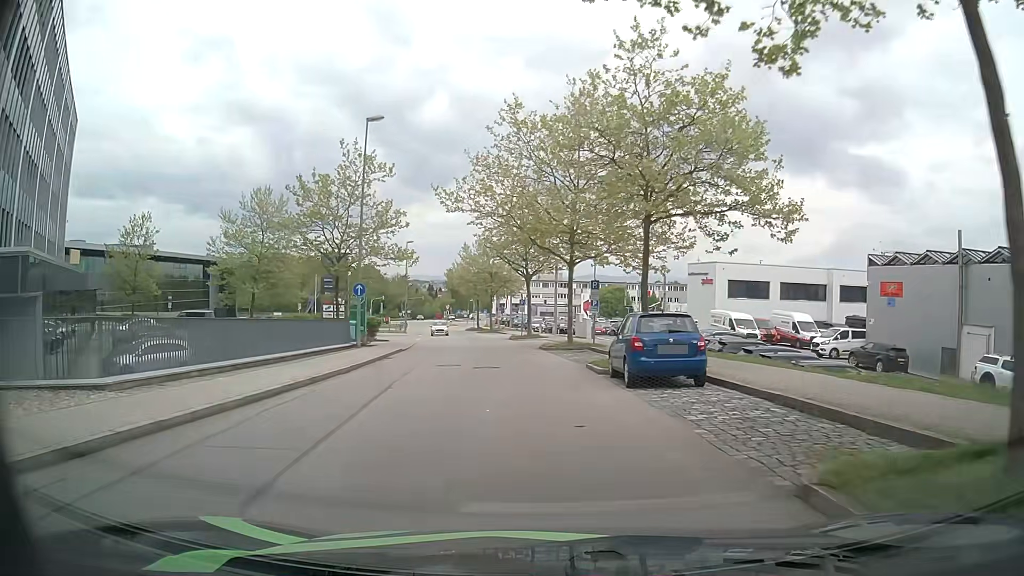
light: Day
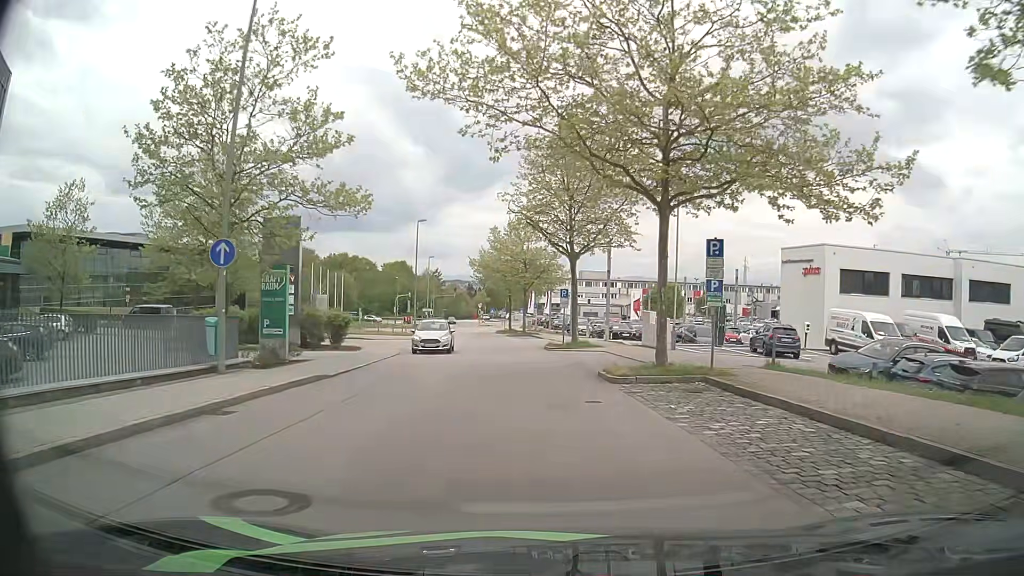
(-0.3, +16.2) m; -3°
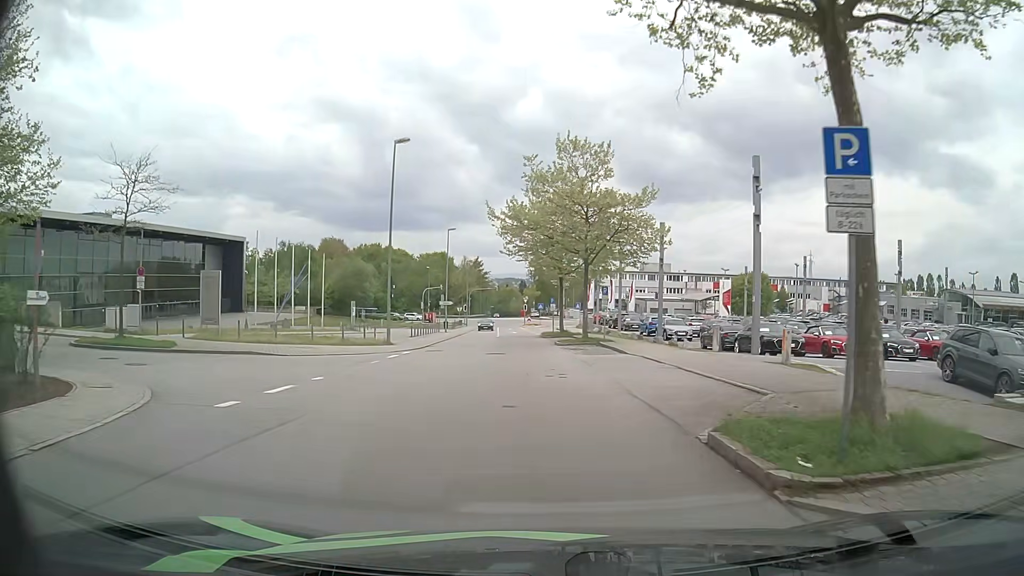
(-0.9, +26.5) m; -4°
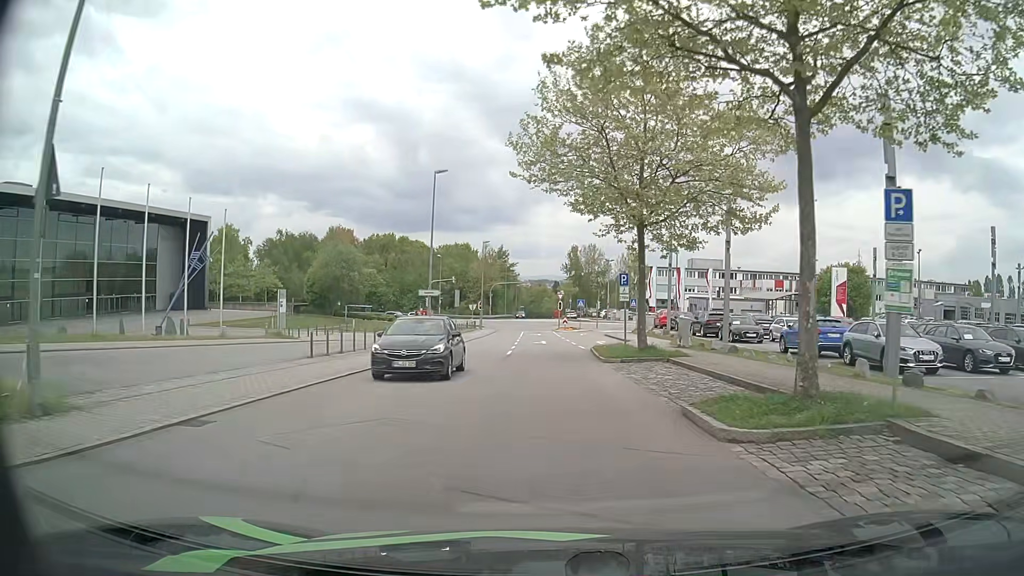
(-1.0, +26.4) m; -4°
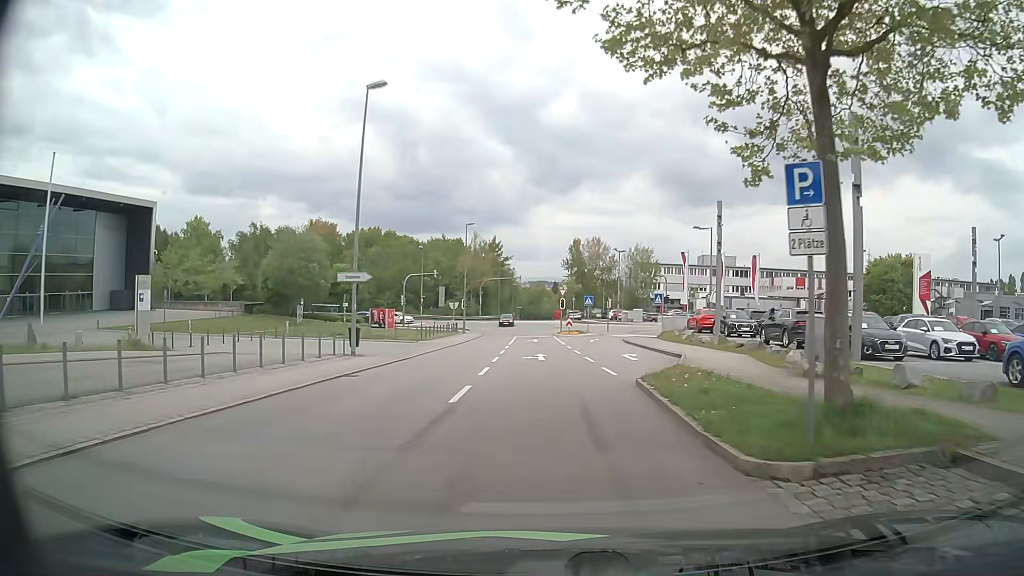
(+0.2, +15.6) m; +1°
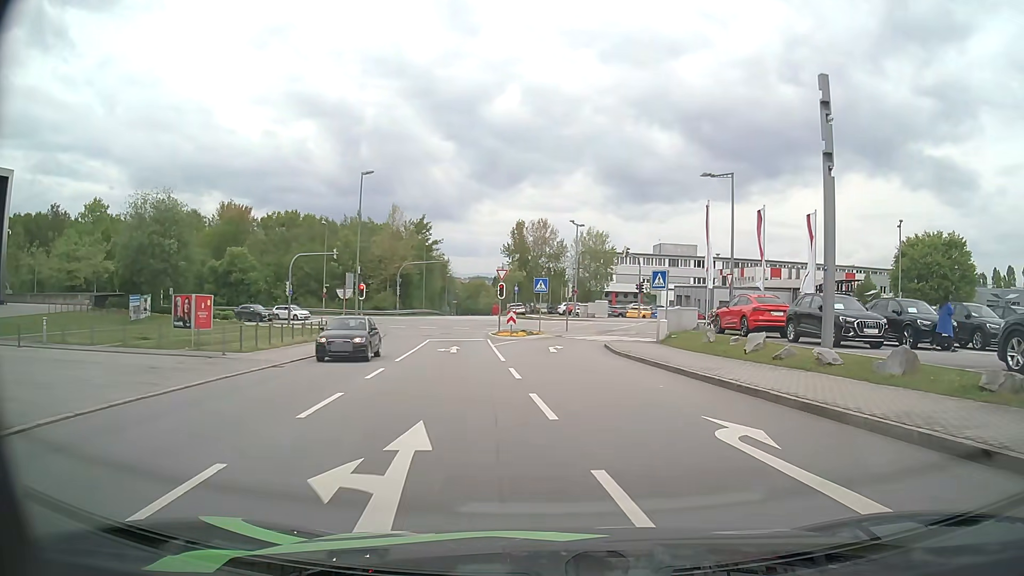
(+0.2, +20.4) m; +5°
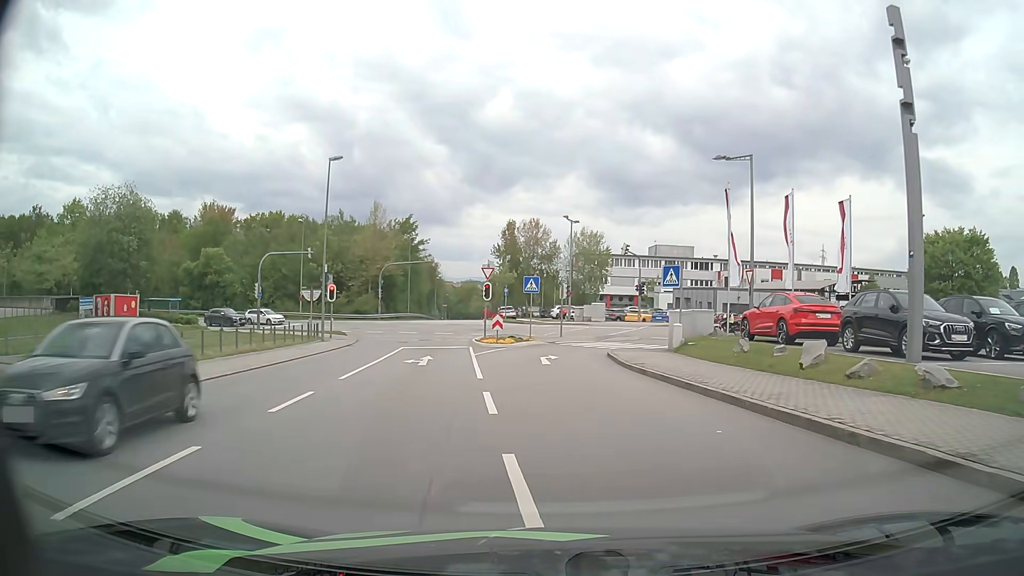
(+0.1, +5.0) m; +1°
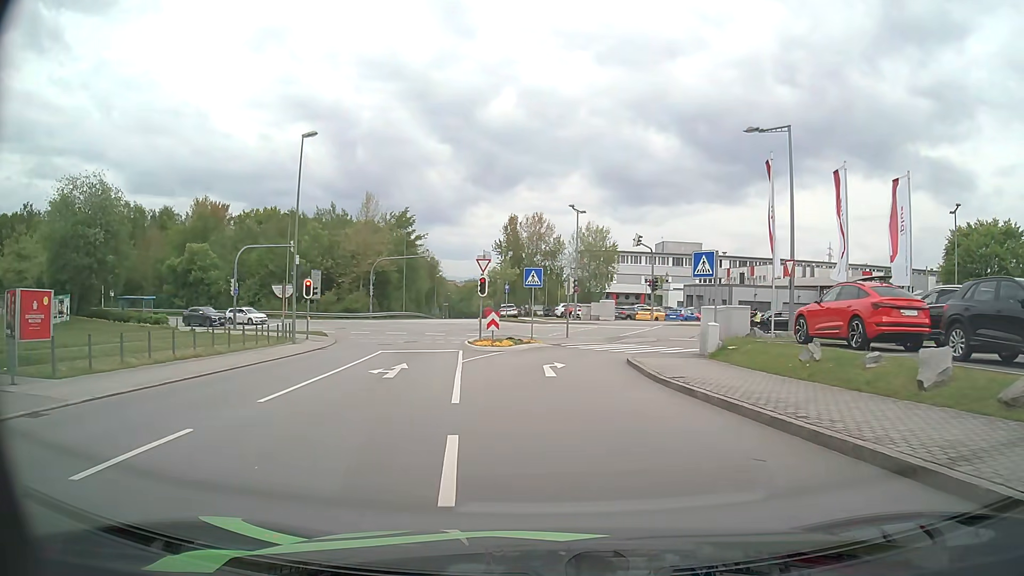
(0.0, +5.0) m; 0°
